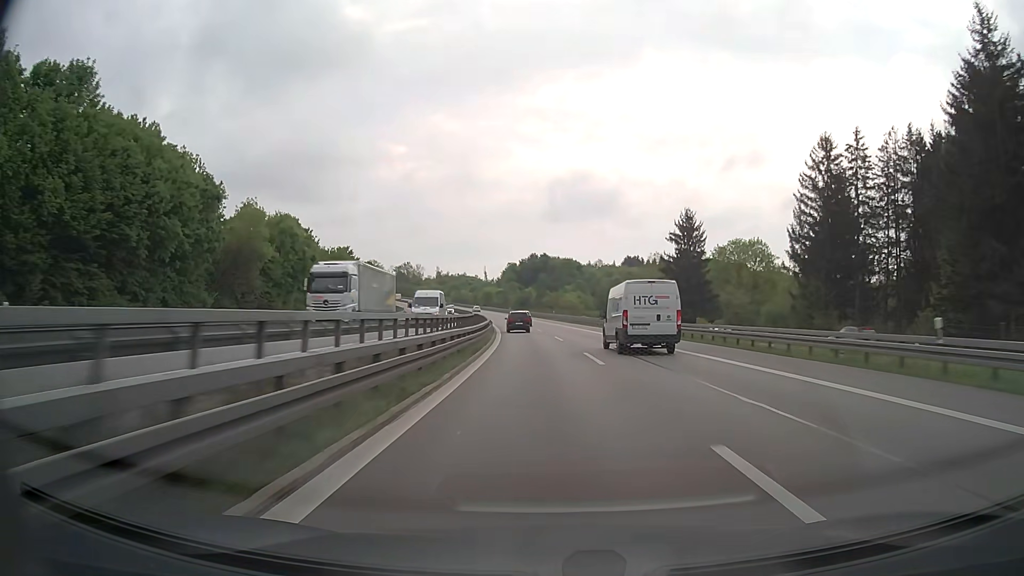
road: motorway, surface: asphalt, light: Day
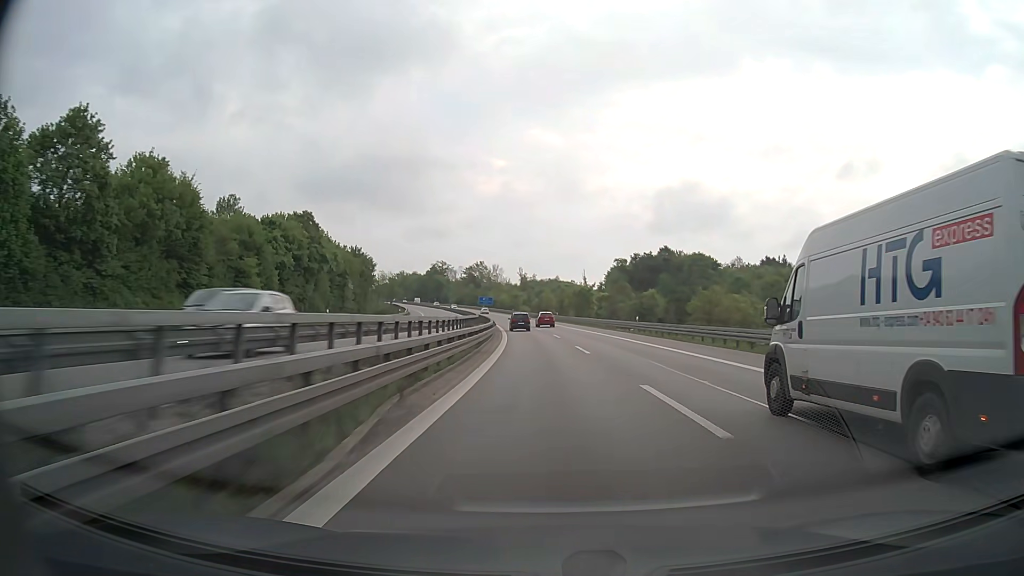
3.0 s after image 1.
(-7.2, +101.7) m; -8°
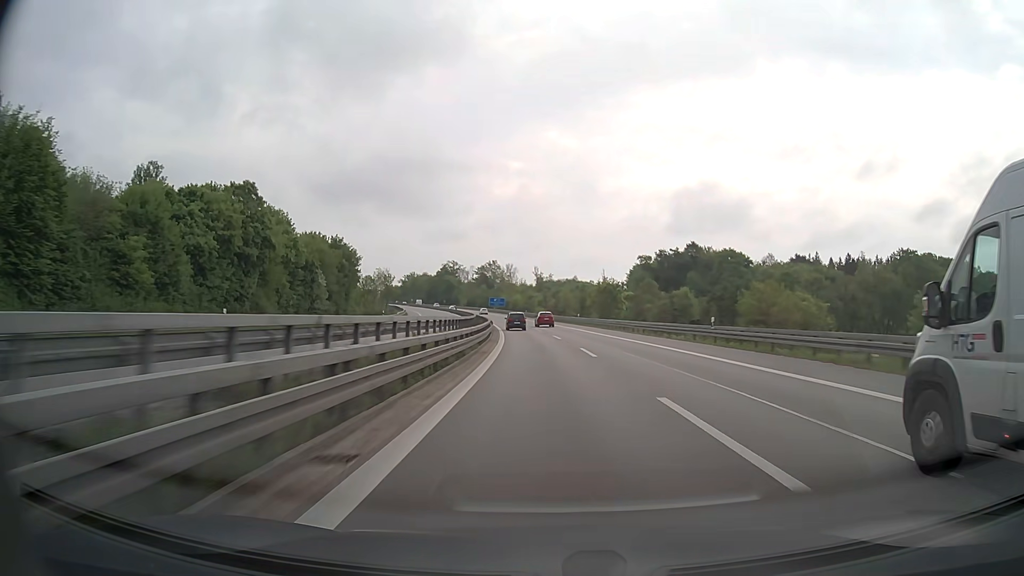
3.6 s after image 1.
(-0.3, +20.4) m; -1°
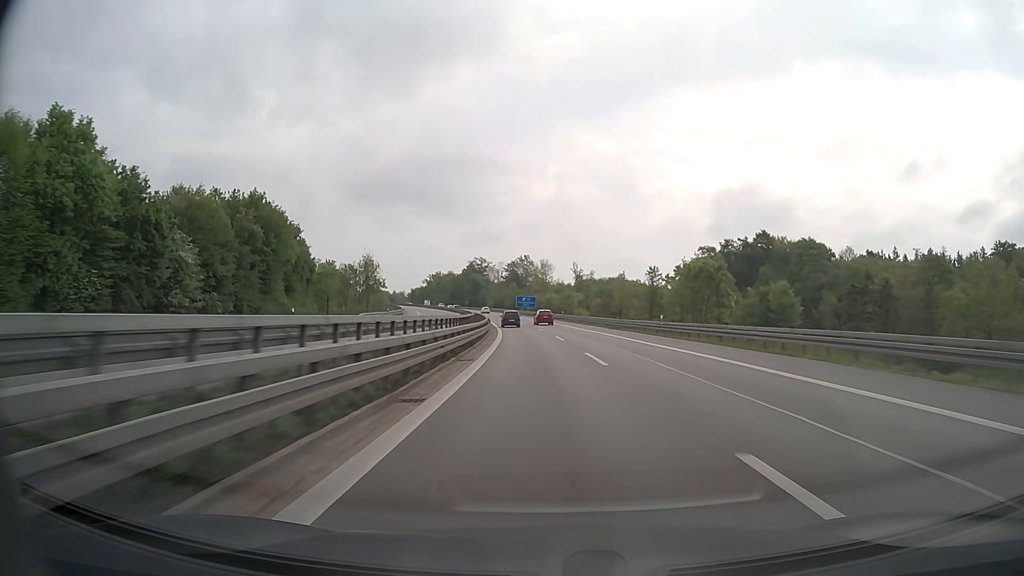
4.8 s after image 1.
(-1.2, +40.9) m; -3°
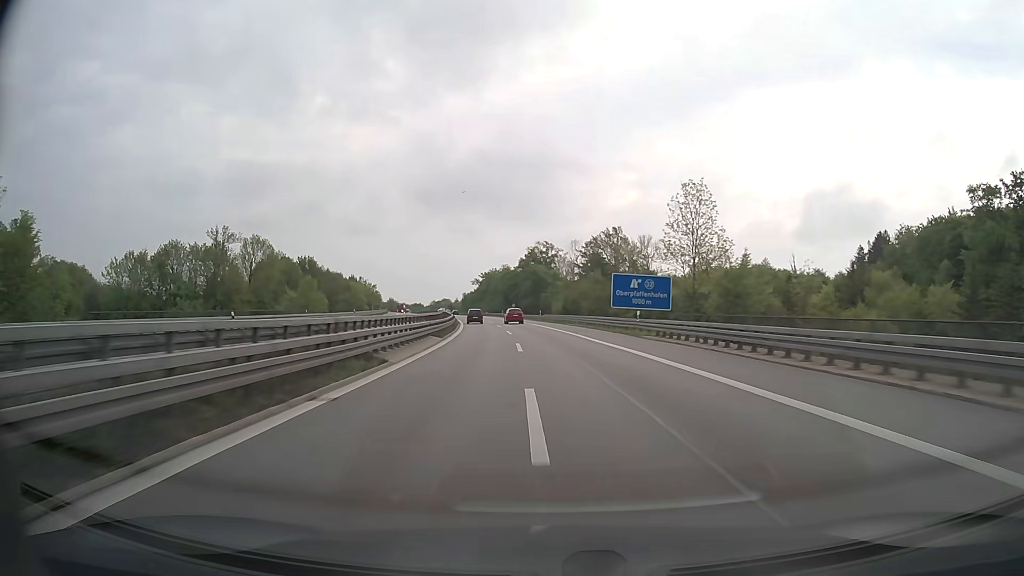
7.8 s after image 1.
(-6.1, +101.9) m; -7°
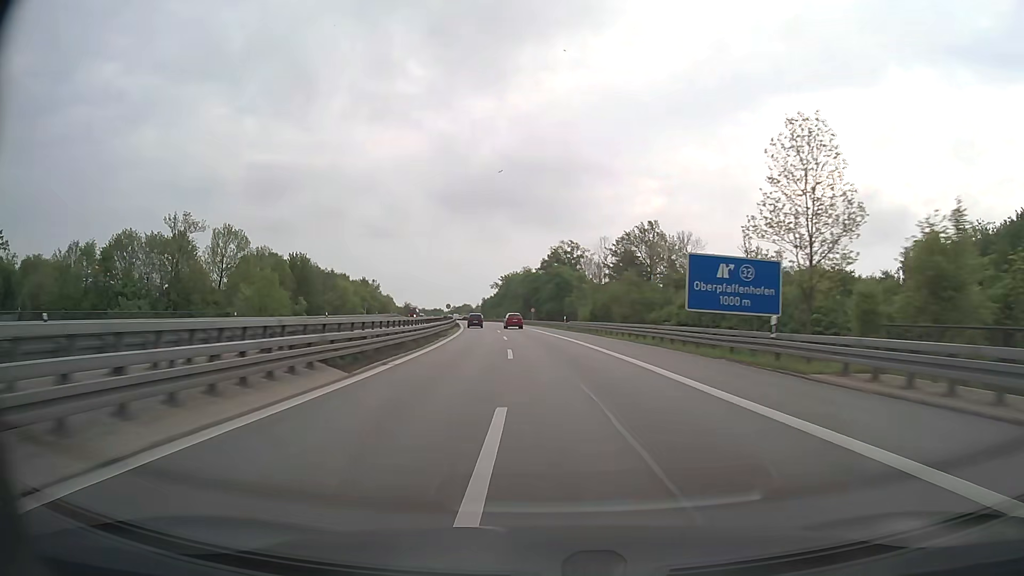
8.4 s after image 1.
(-0.4, +20.2) m; -2°
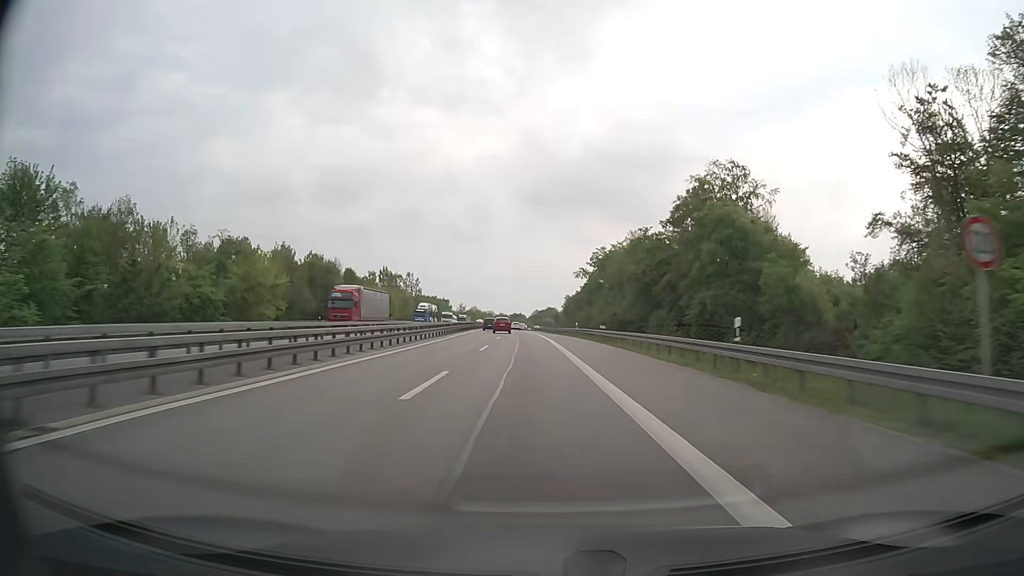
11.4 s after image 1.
(-7.4, +101.0) m; -8°
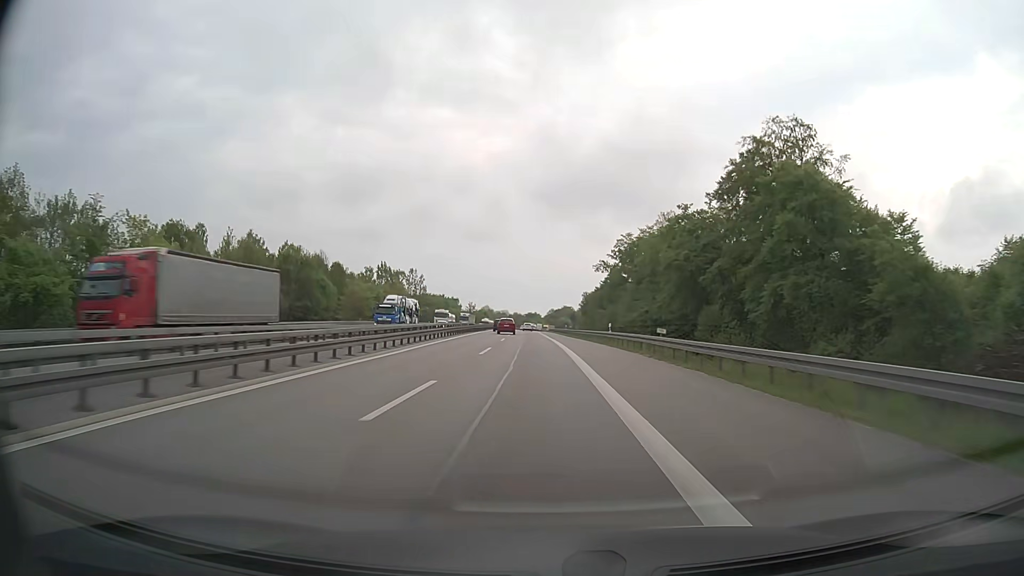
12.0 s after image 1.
(-0.2, +20.3) m; -1°
(0, +10) (0, +20) (0, +30) (-1, +40) (-1, +50) (-1, +60) (-2, +70) (-2, +80) (-2, +90) (-3, +100) m
